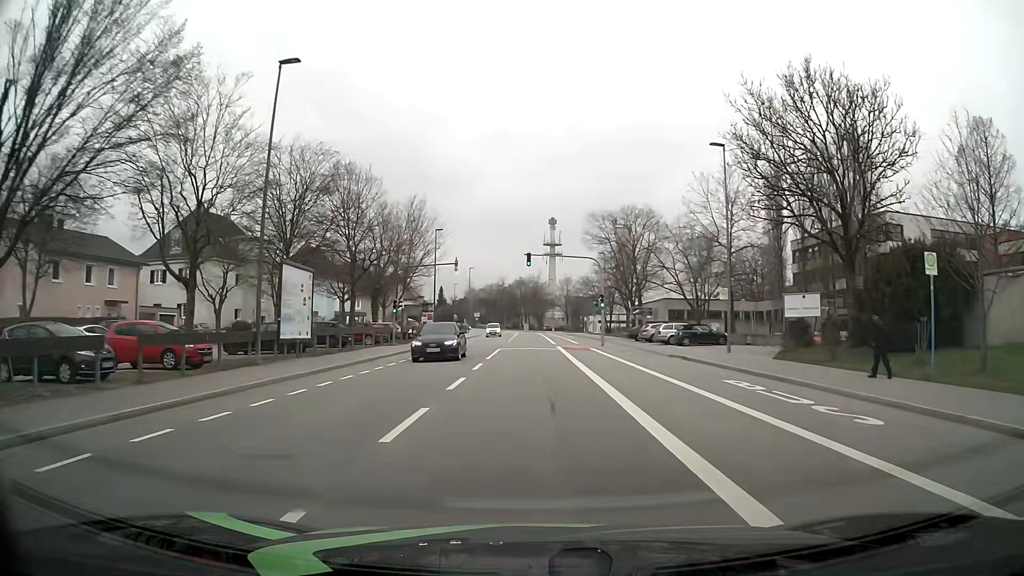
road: tertiary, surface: asphalt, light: Day
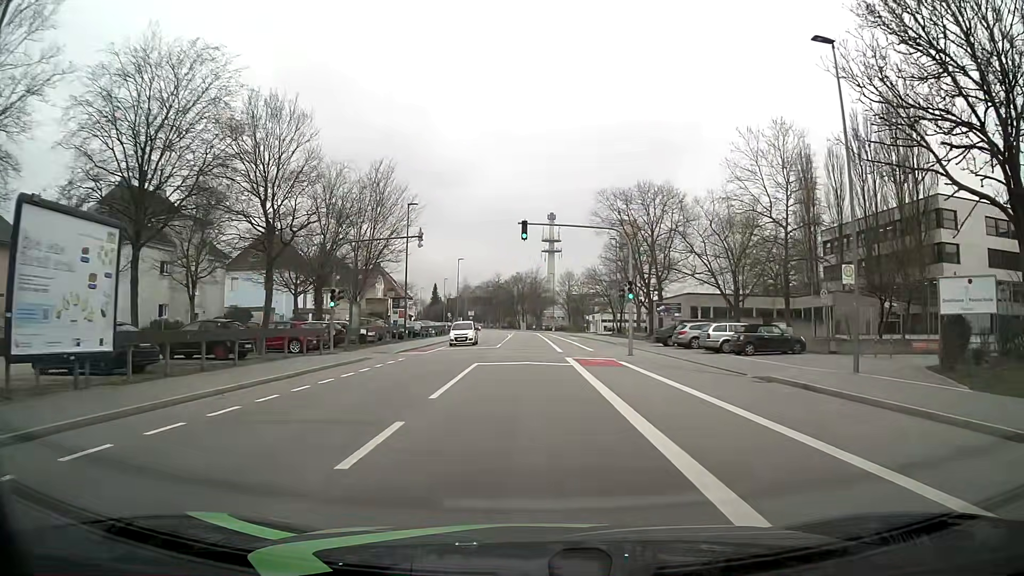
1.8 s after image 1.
(0.0, +13.5) m; 0°
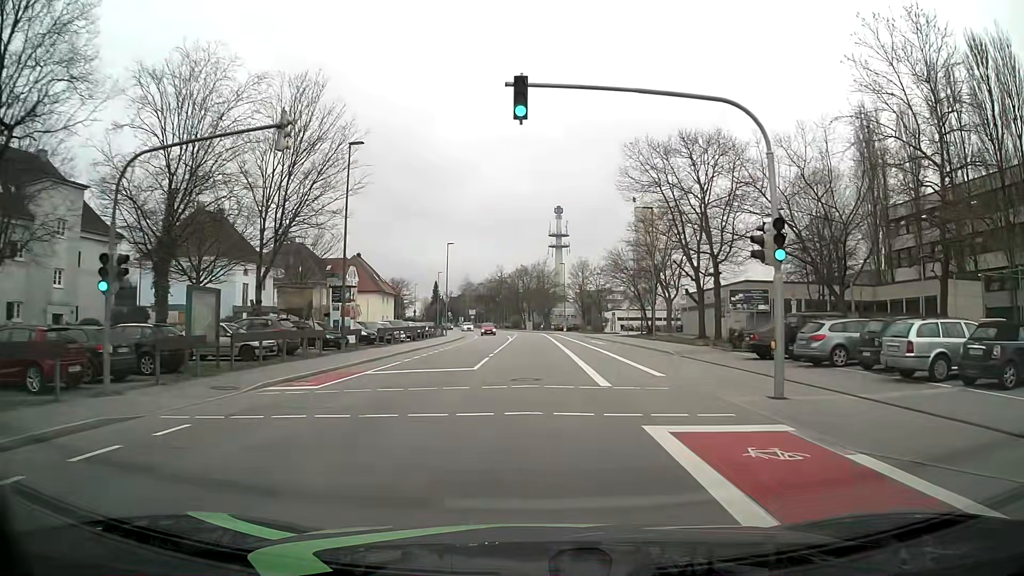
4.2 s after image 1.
(+0.1, +18.1) m; 0°
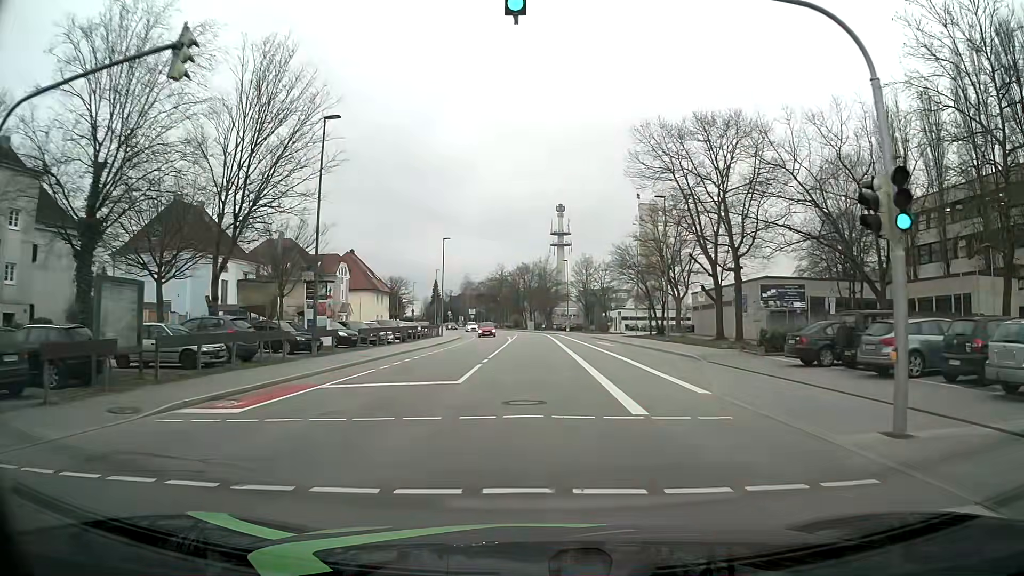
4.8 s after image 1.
(0.0, +4.5) m; 0°
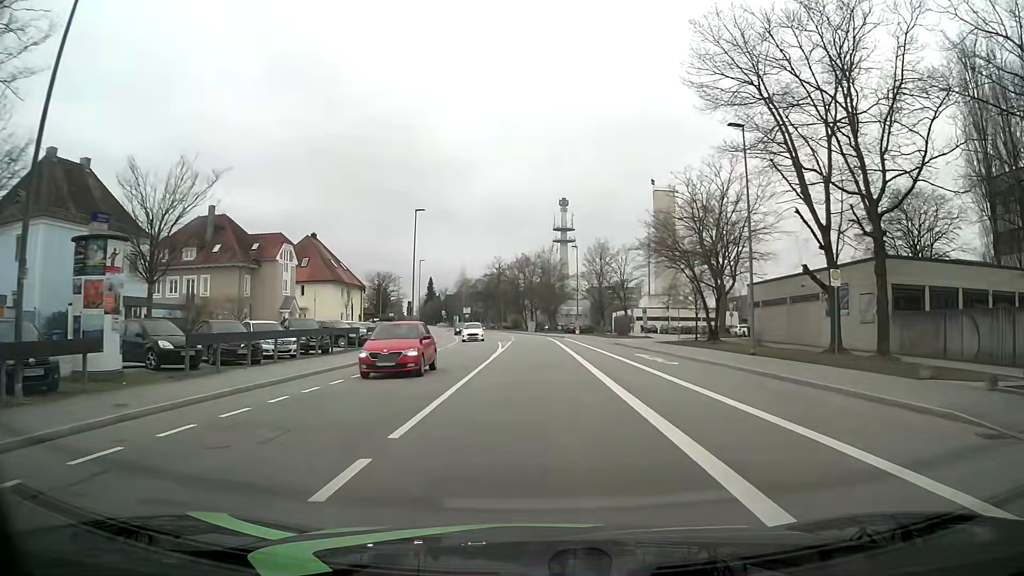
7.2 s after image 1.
(-0.1, +18.1) m; 0°
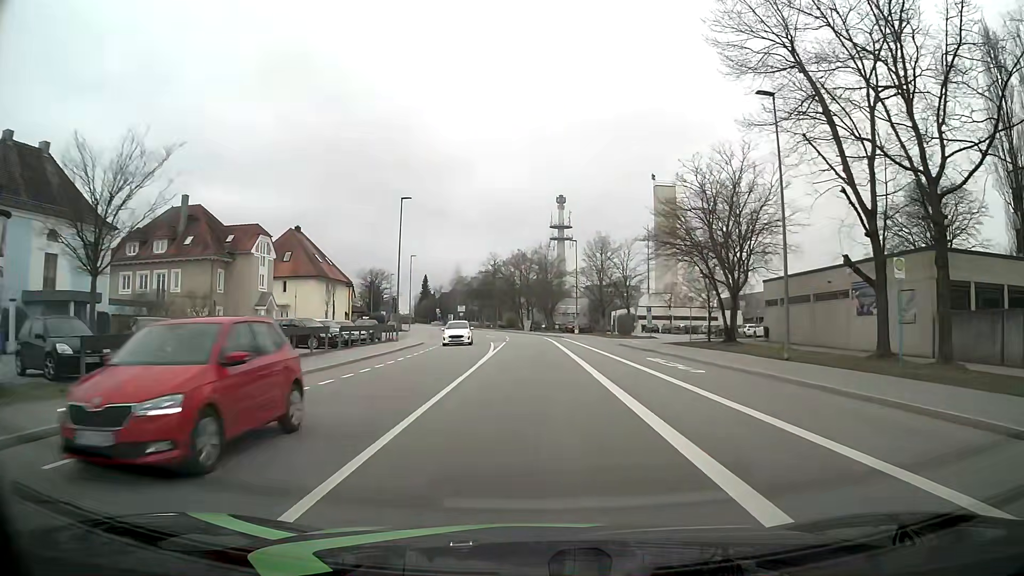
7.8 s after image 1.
(0.0, +4.5) m; 0°
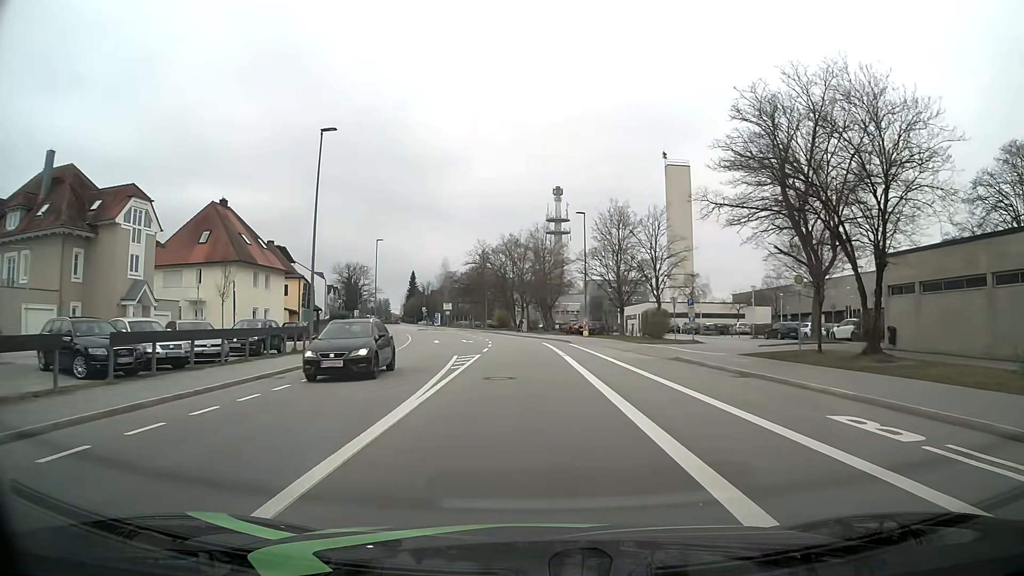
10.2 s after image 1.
(+0.2, +18.0) m; +2°
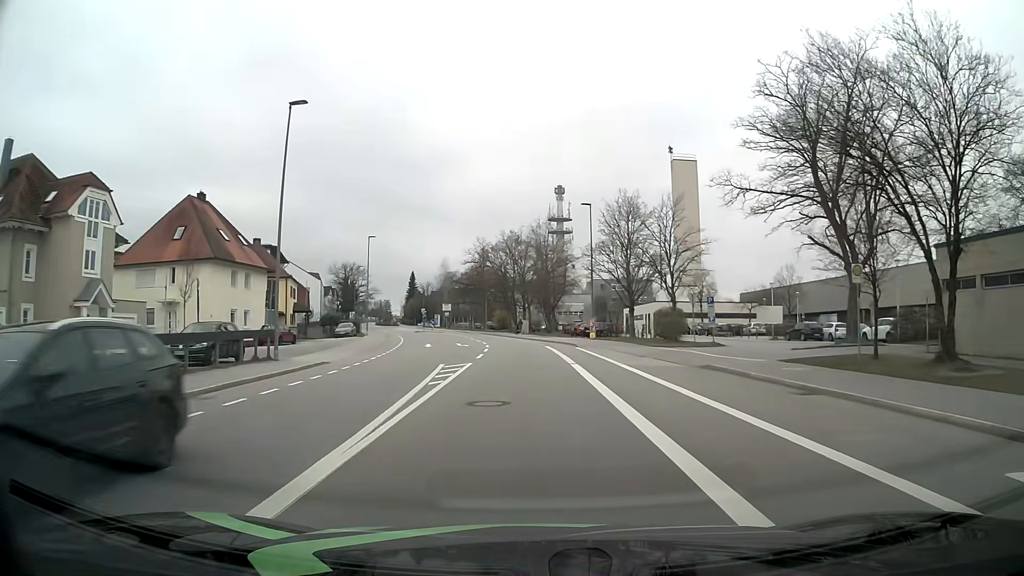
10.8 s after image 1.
(-0.1, +4.5) m; -1°
(0, +10) (0, +20) (0, +30) (-1, +40) (-2, +50) (-4, +60) (-5, +70) (-7, +79) (-10, +89) (-12, +99) m
